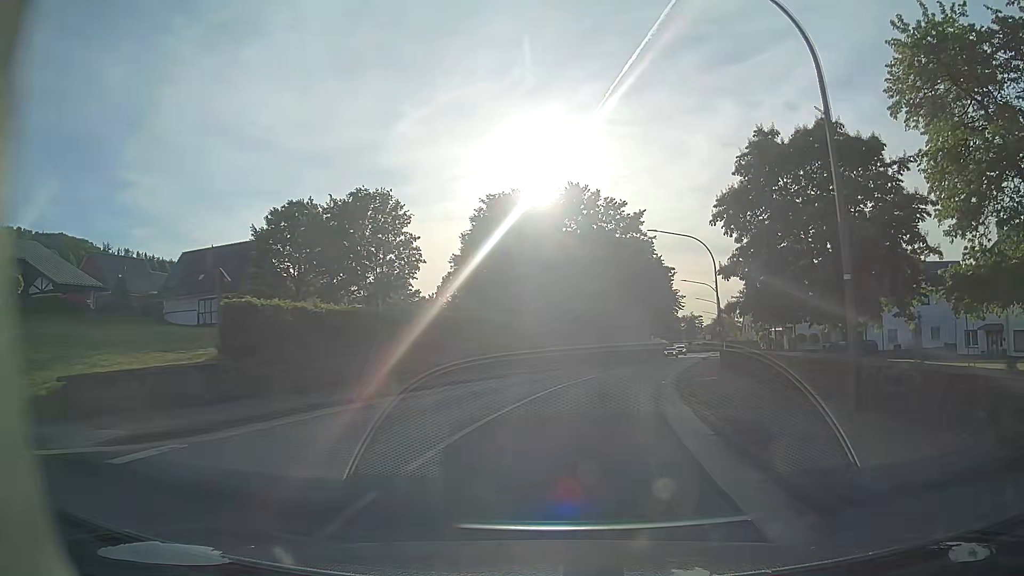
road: primary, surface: asphalt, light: Day
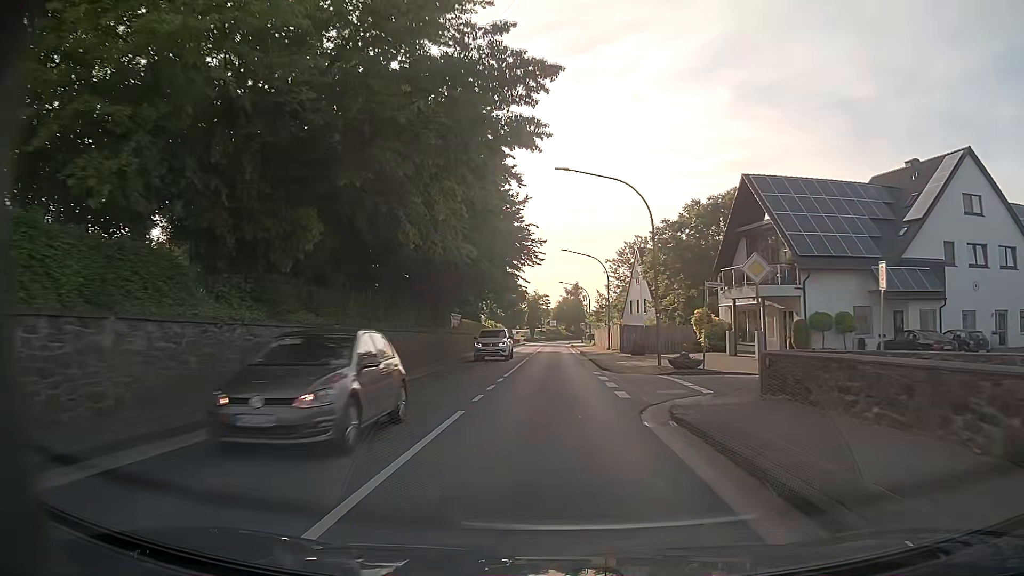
(+5.7, +39.9) m; +13°
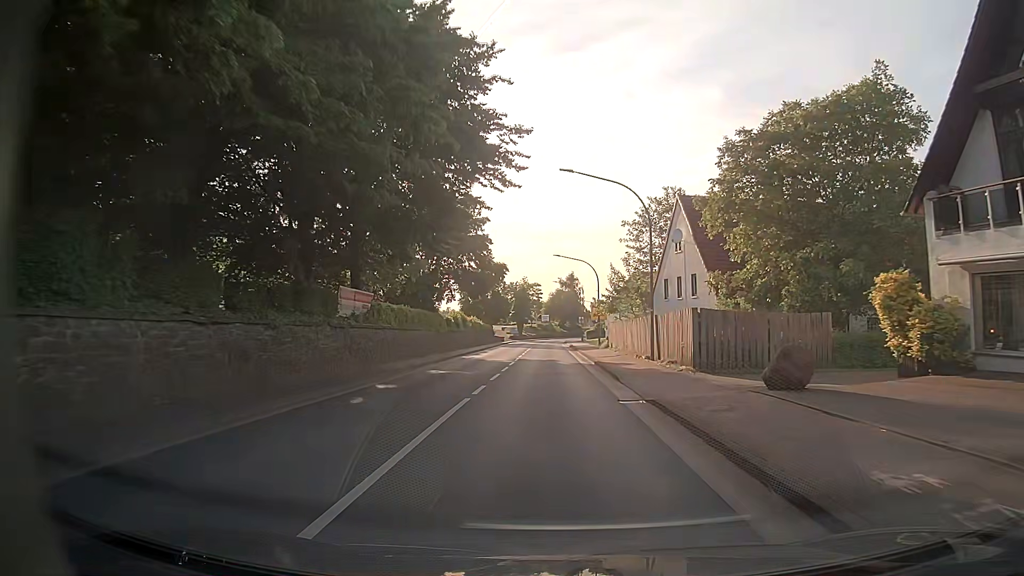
(+0.3, +24.8) m; +1°
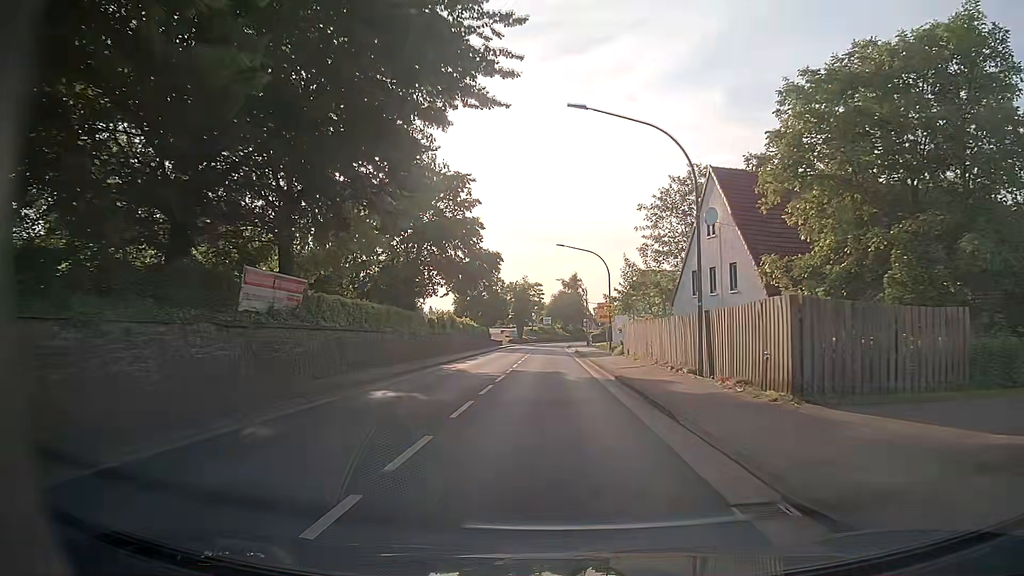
(-0.1, +8.3) m; -1°
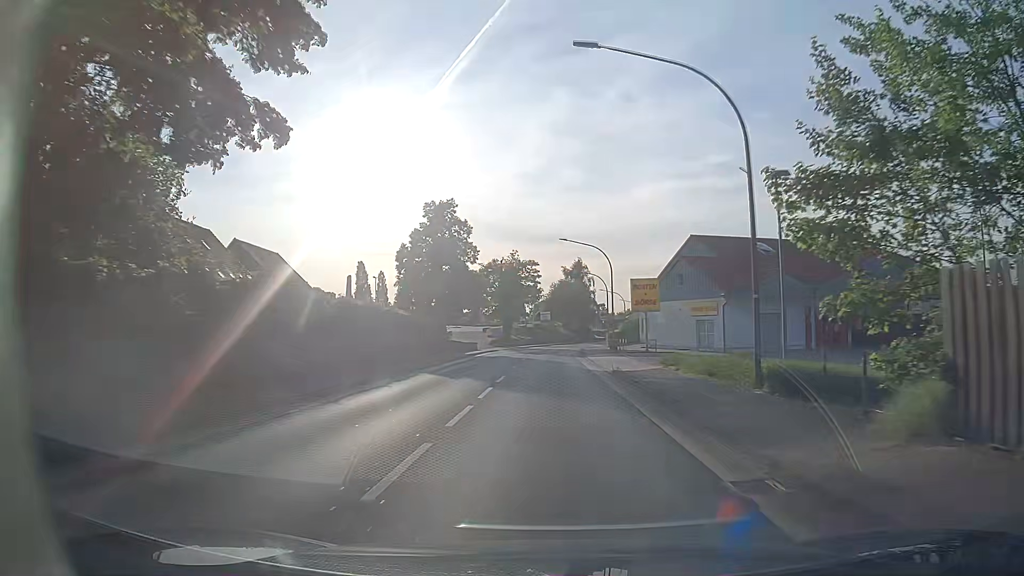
(+0.2, +33.3) m; +1°
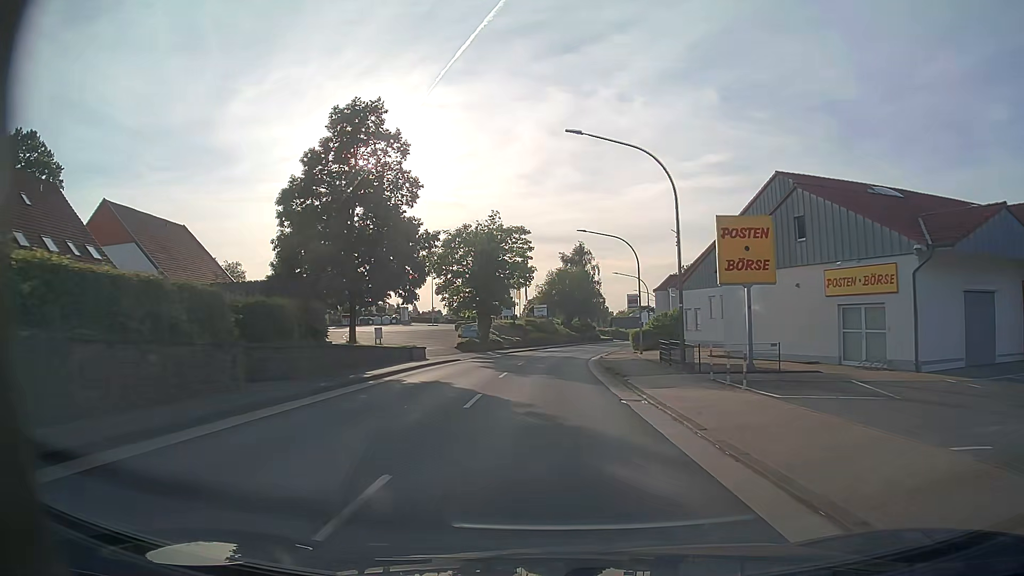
(-0.2, +25.3) m; 0°
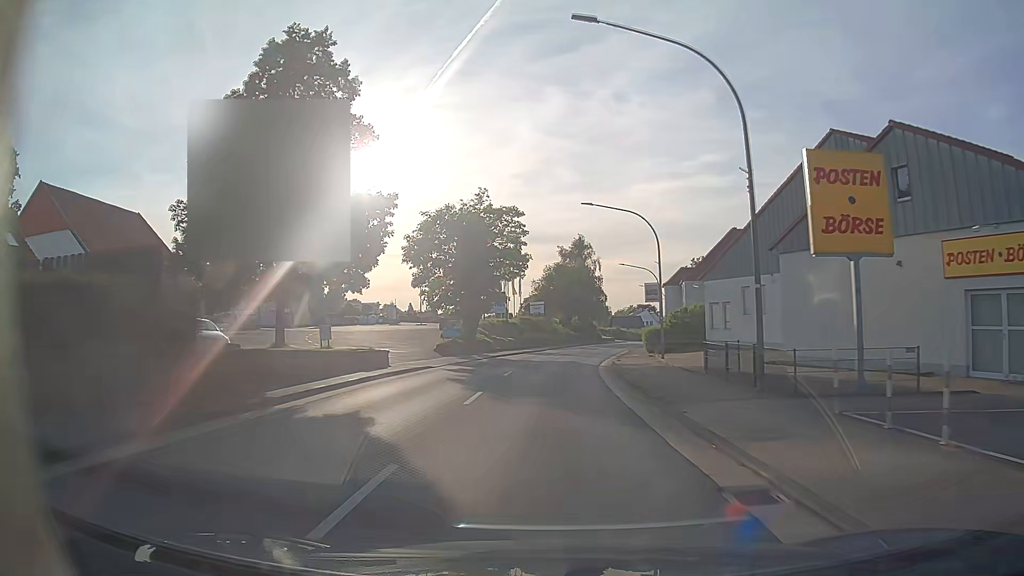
(0.0, +8.5) m; 0°
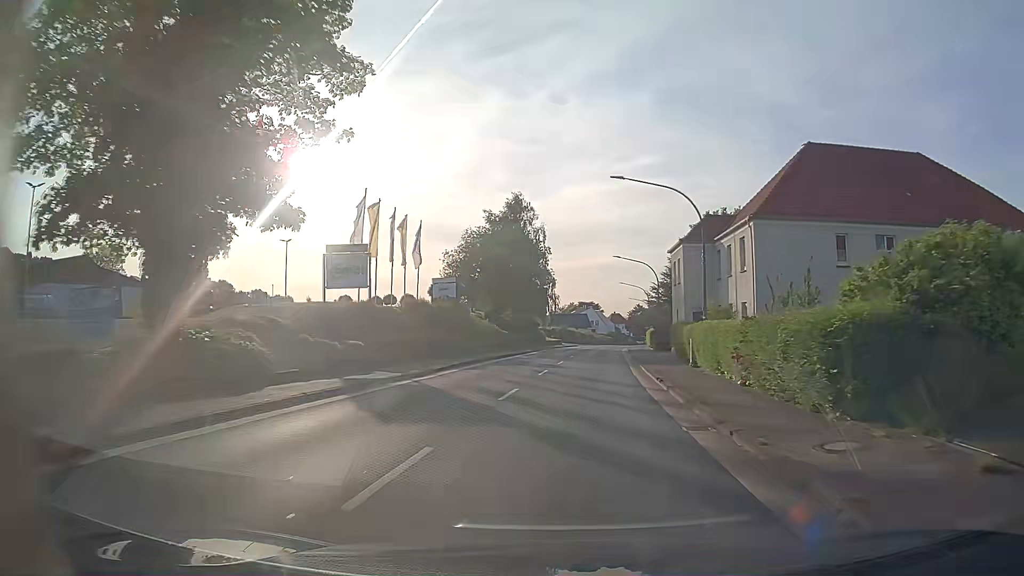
(+1.0, +34.7) m; +5°
(0, +10) (+1, +20) (+2, +30) (+3, +40) (+4, +50) (+5, +60) (+6, +70) (+8, +80) (+9, +89) (+11, +99) m
